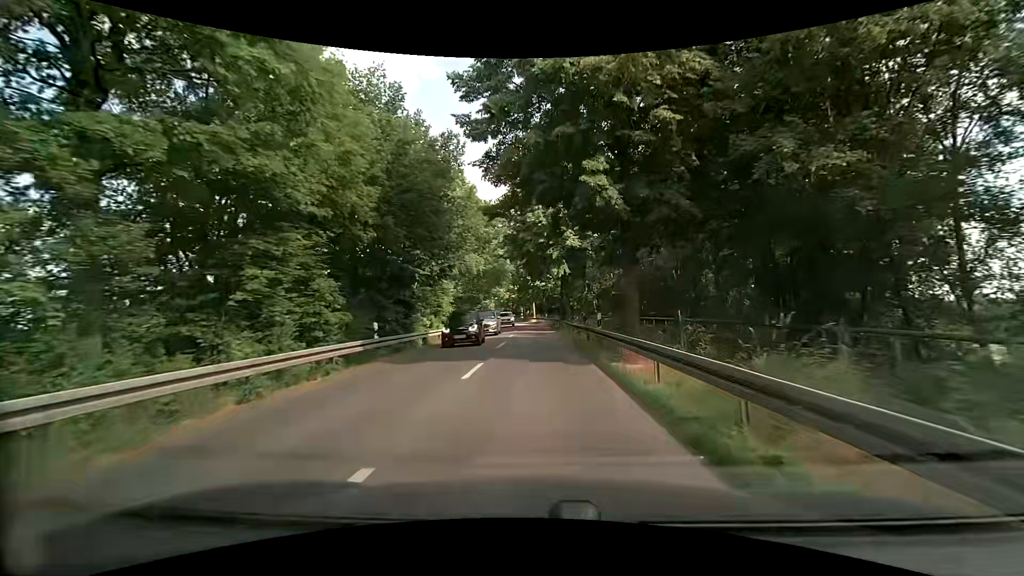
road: tertiary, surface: asphalt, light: Day
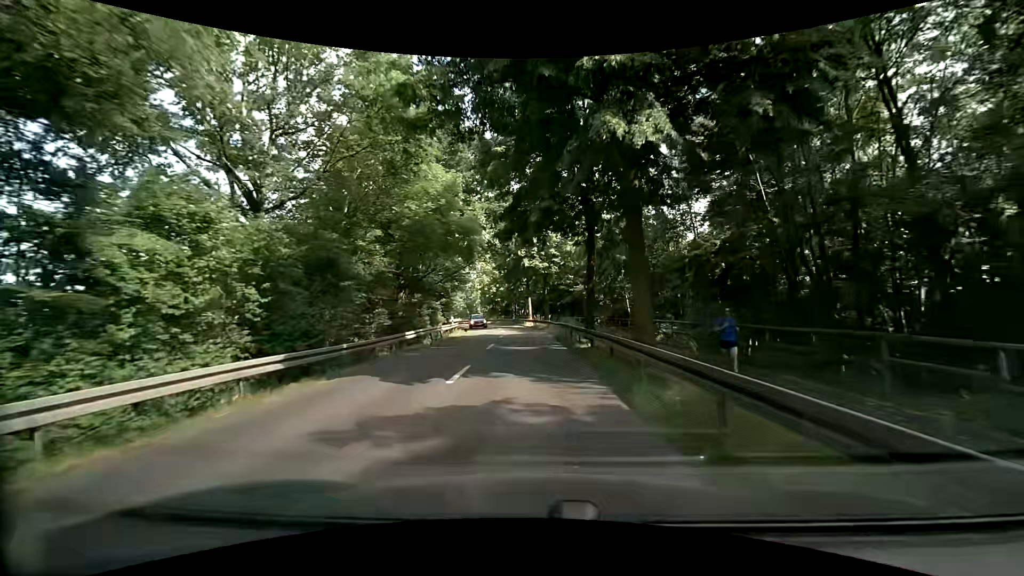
(+0.1, +27.9) m; 0°
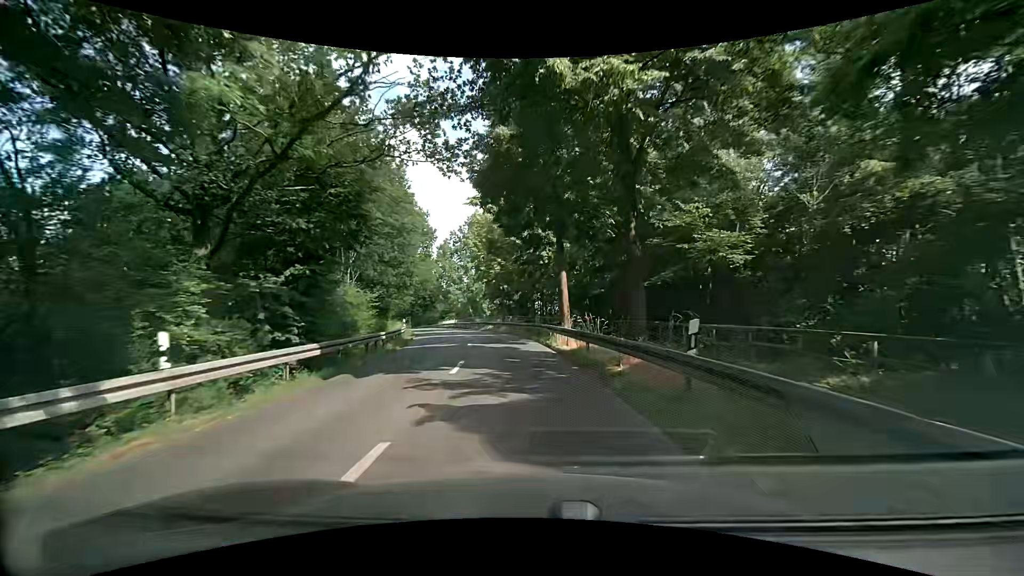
(+0.1, +34.5) m; -2°
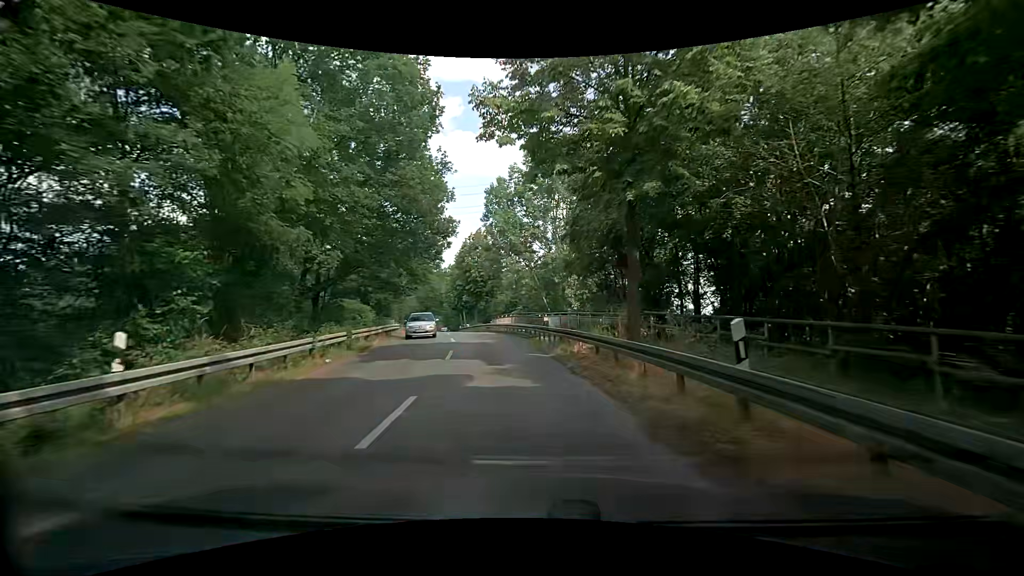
(-2.7, +33.4) m; -11°
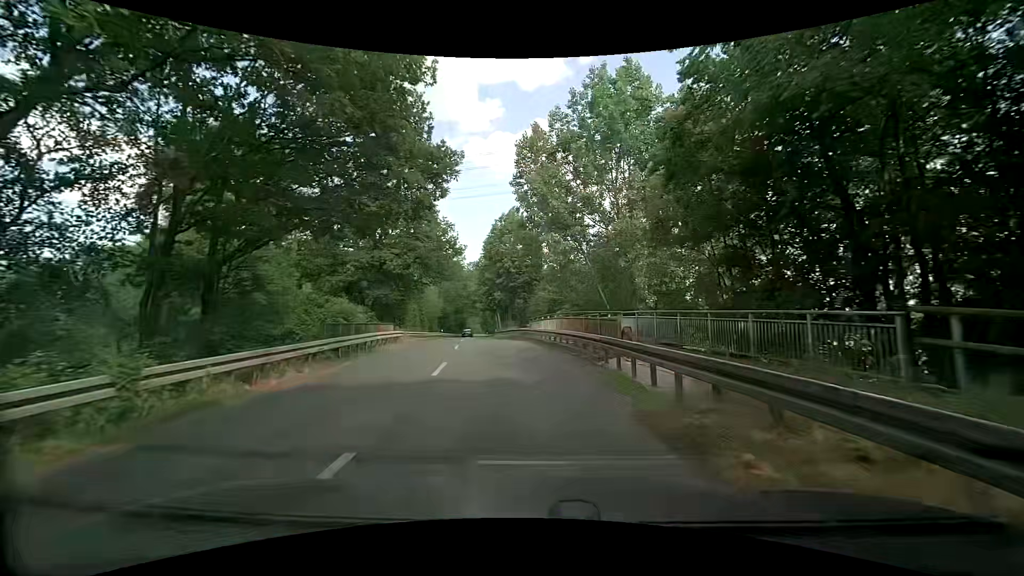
(-0.2, +12.5) m; -4°
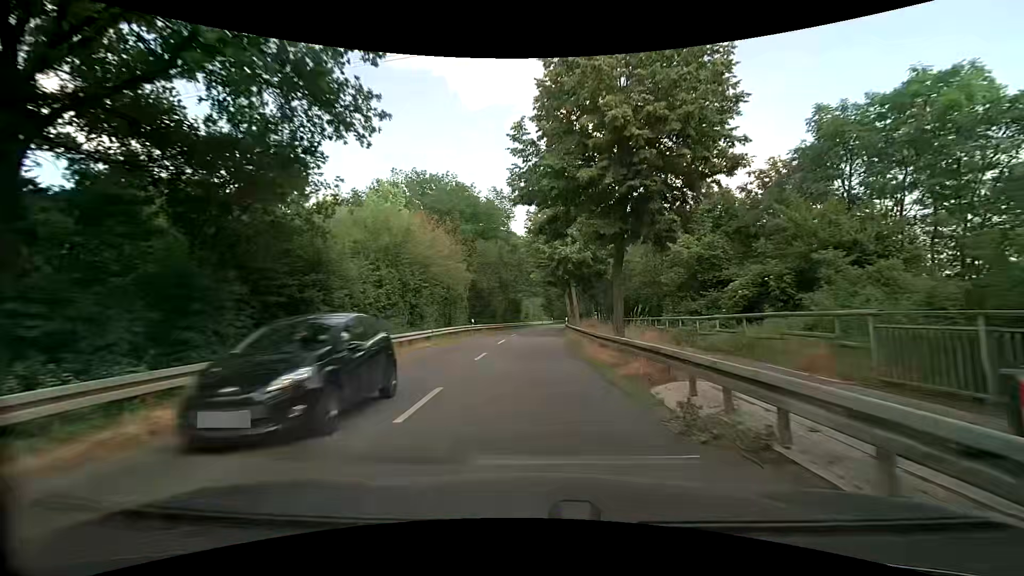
(-2.6, +31.8) m; -7°
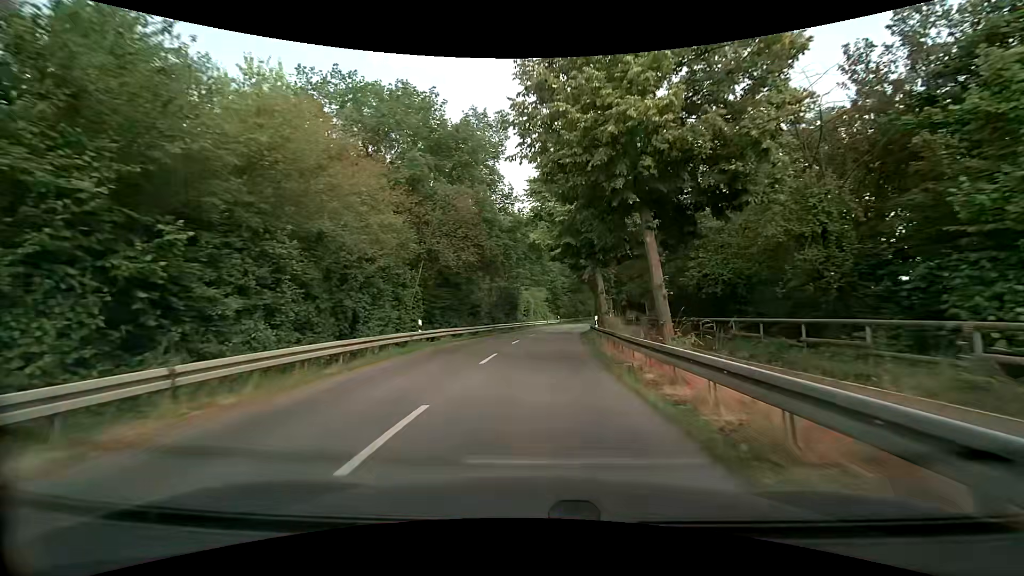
(-0.2, +20.4) m; 0°
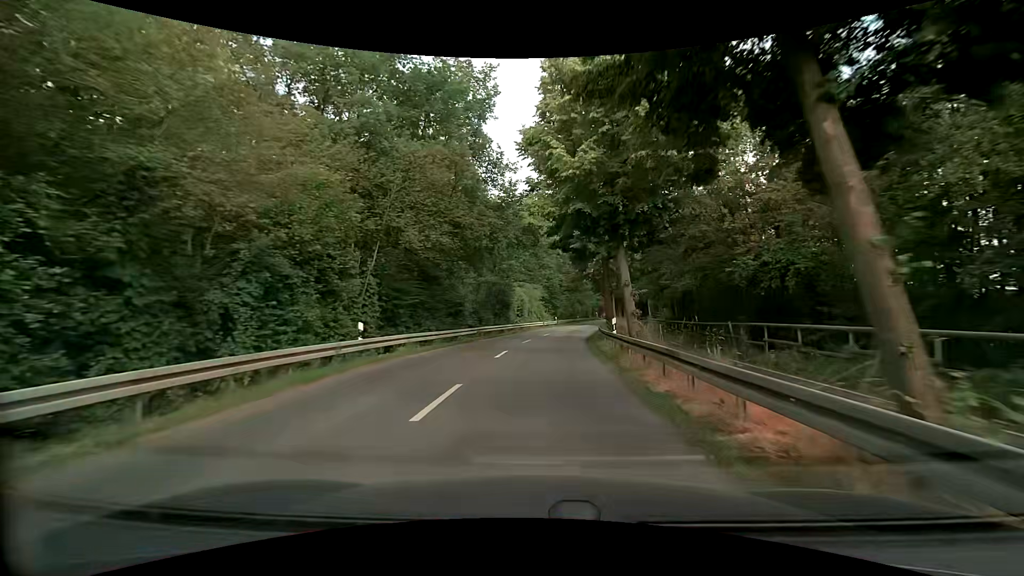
(0.0, +7.0) m; 0°
(0, +10) (+1, +20) (+2, +30) (+3, +40) (+5, +50) (+7, +59) (+9, +69) (+11, +79) (+12, +89) (+14, +99) m
